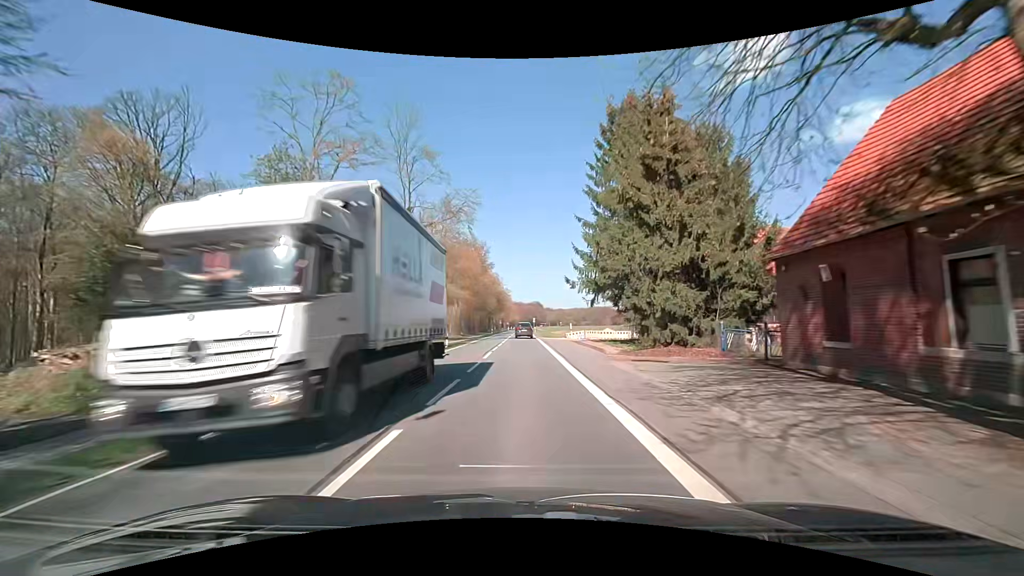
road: primary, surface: asphalt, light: Day
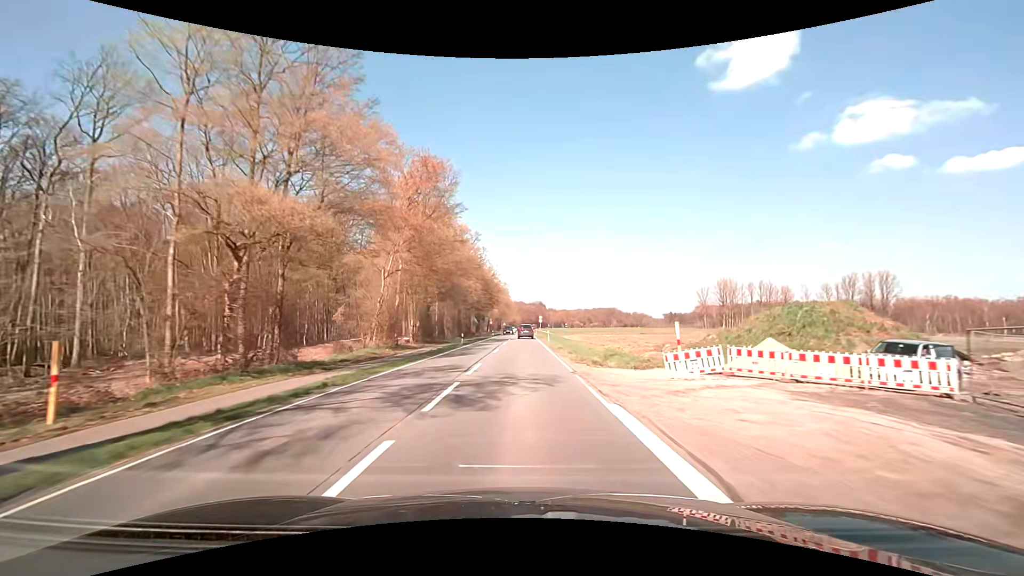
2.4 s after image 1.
(+0.1, +42.8) m; 0°
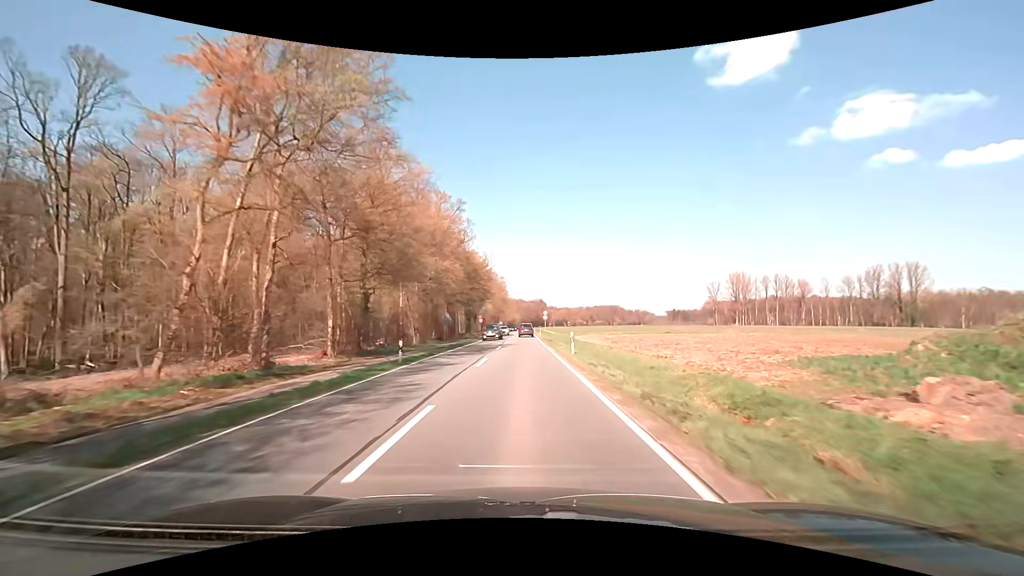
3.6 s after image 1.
(-0.1, +21.5) m; 0°
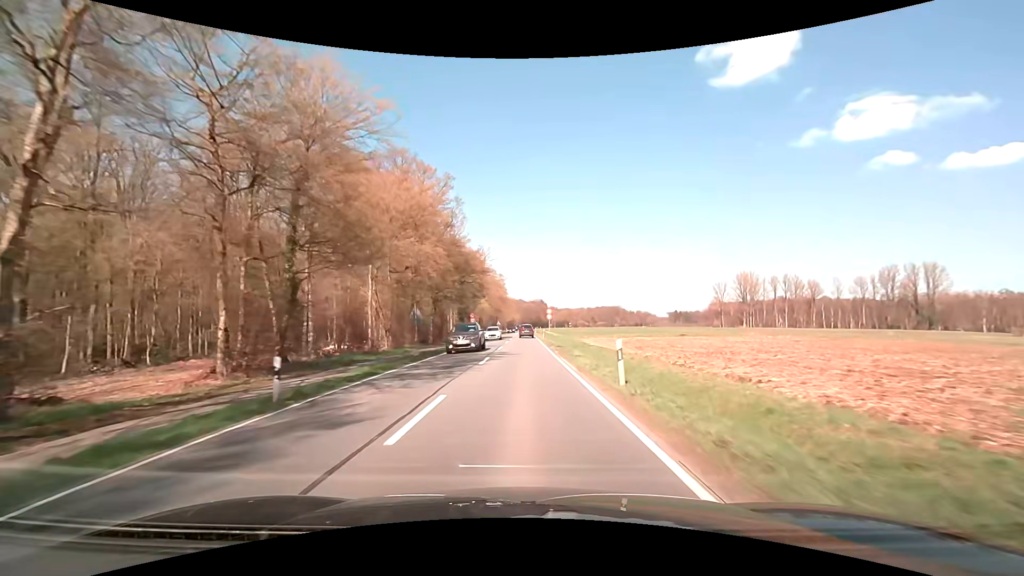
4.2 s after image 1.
(0.0, +10.8) m; 0°
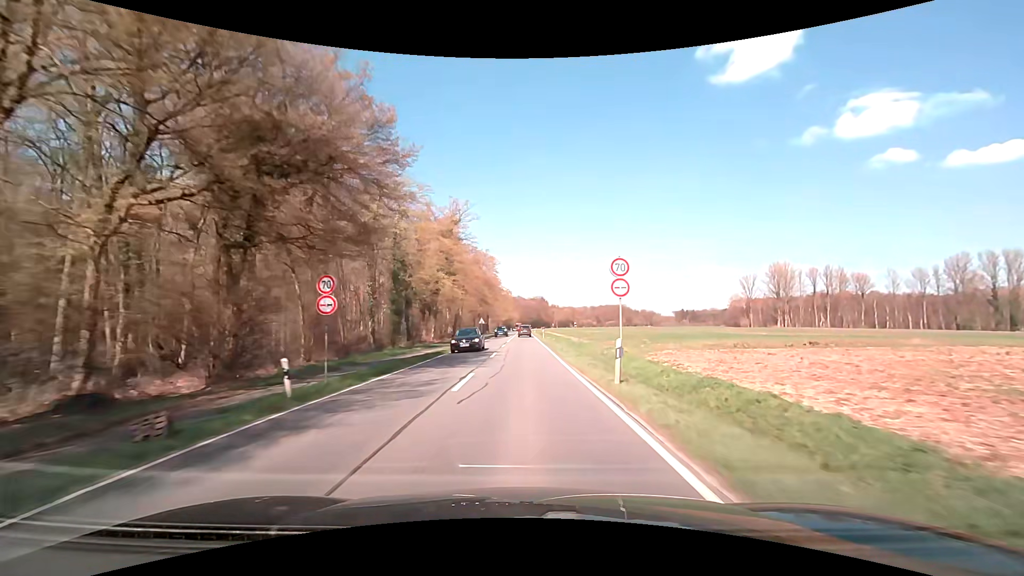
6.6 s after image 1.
(0.0, +43.1) m; 0°
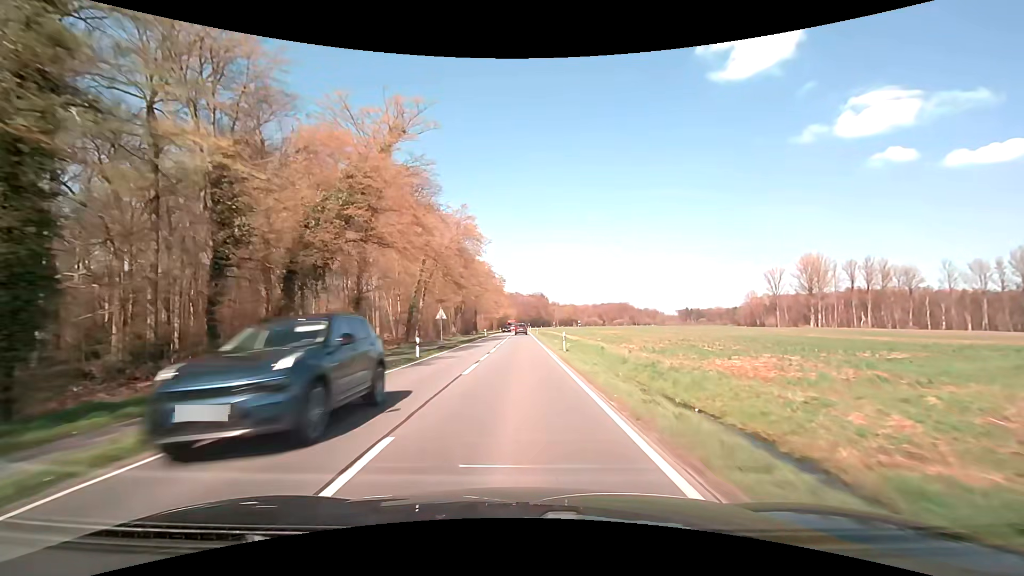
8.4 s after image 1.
(+0.2, +32.5) m; 0°
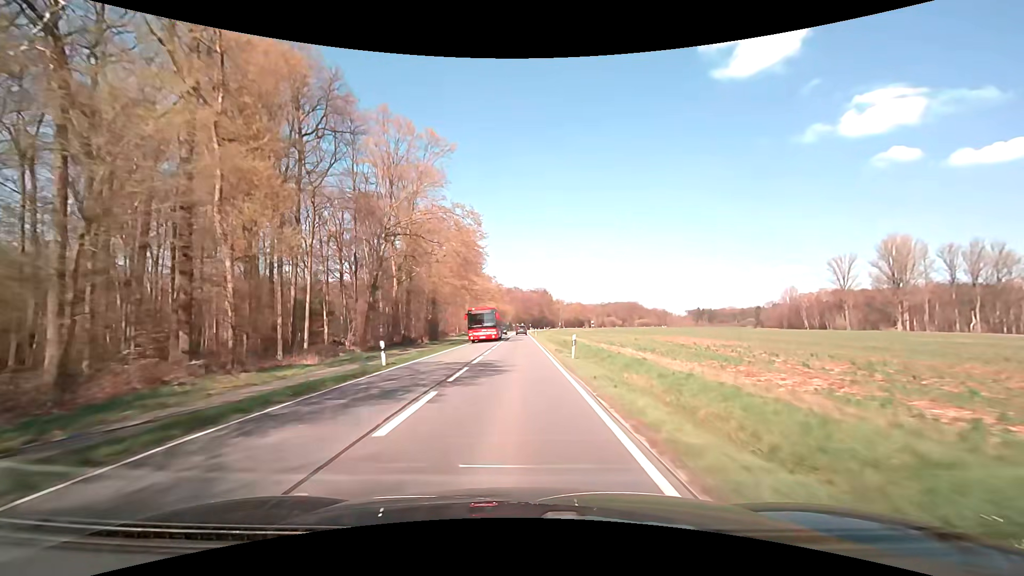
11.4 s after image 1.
(0.0, +54.3) m; 0°
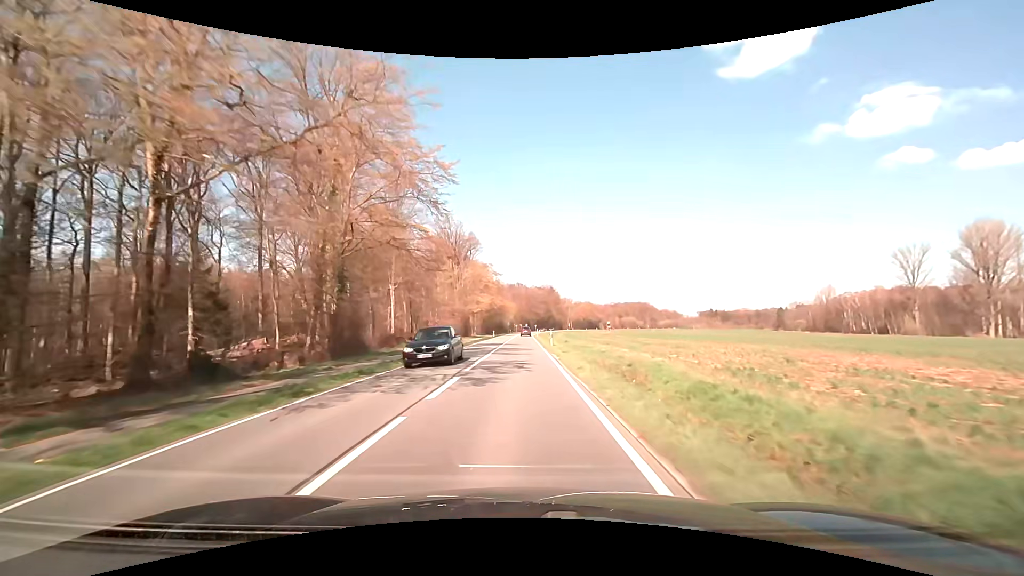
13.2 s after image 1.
(-0.1, +32.6) m; -1°
(0, +10) (0, +20) (0, +30) (0, +40) (0, +50) (0, +60) (0, +70) (0, +80) (0, +90) (0, +100) m
